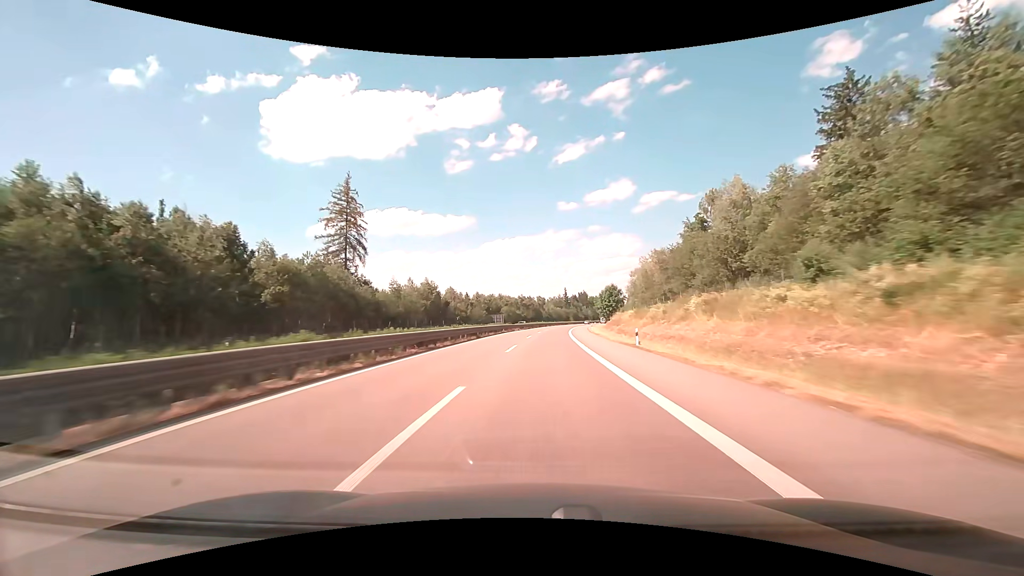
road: trunk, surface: asphalt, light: Day
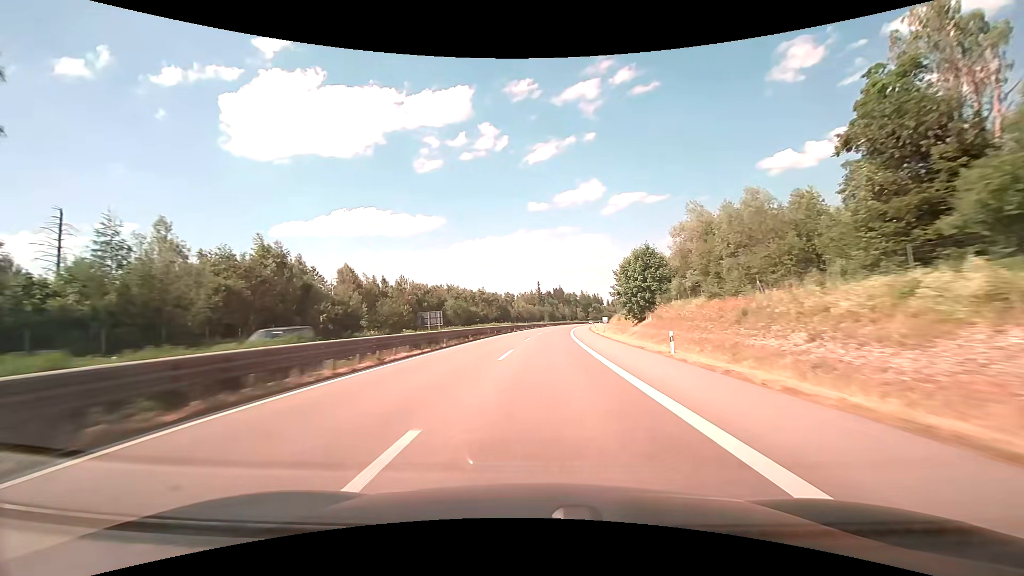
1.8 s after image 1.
(+1.7, +57.6) m; +3°
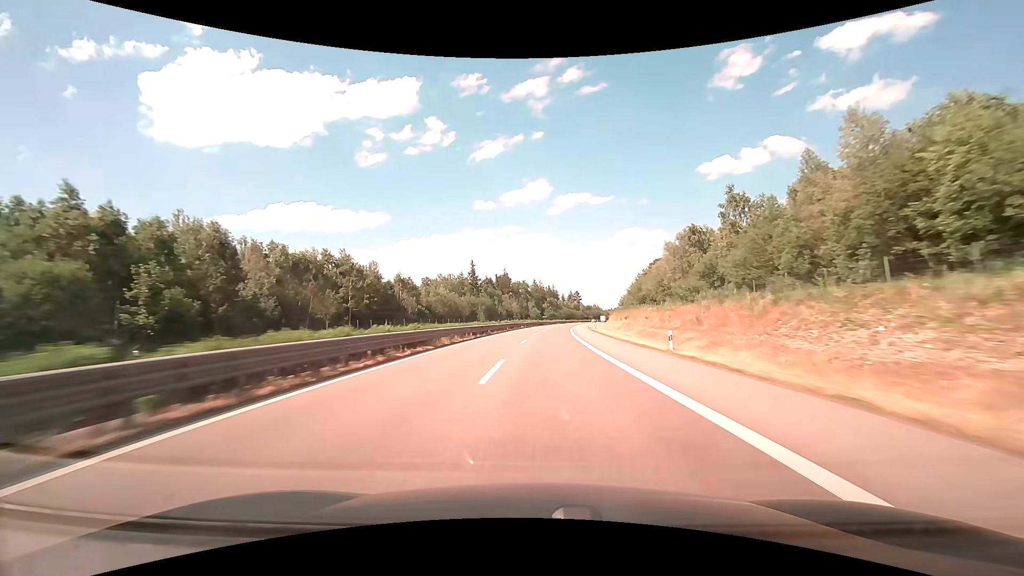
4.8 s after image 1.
(+5.0, +96.5) m; +6°
(0, +10) (0, +20) (+1, +30) (+1, +40) (+1, +50) (+2, +60) (+3, +70) (+3, +80) (+4, +90) (+5, +100) m
